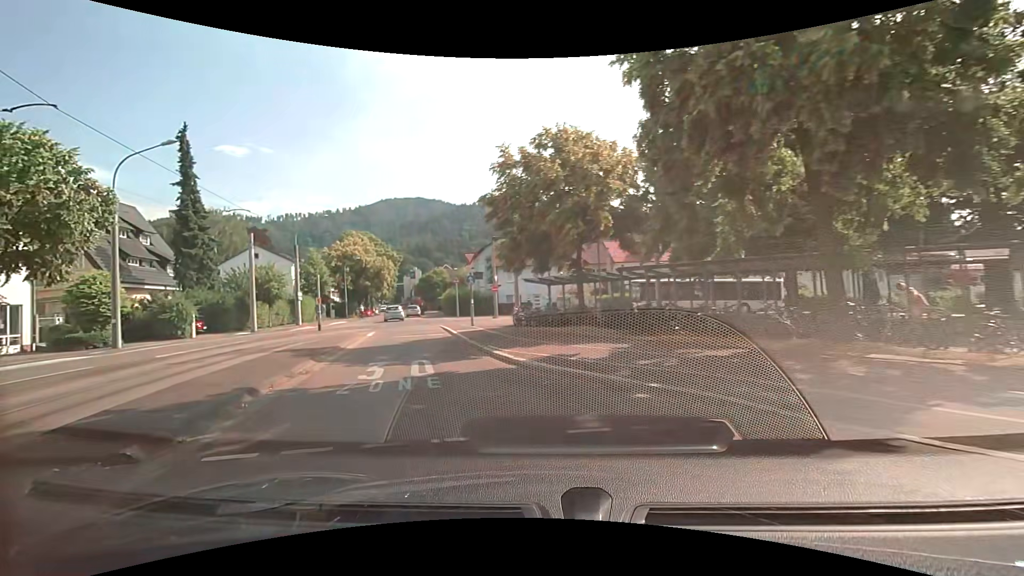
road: unclassified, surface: asphalt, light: Day
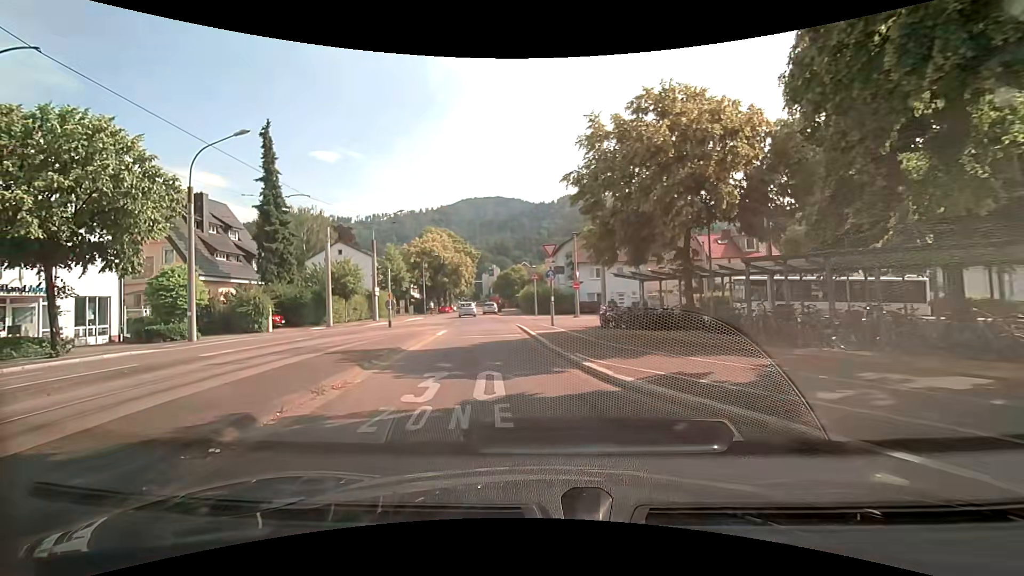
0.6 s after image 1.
(-0.3, +3.0) m; -11°
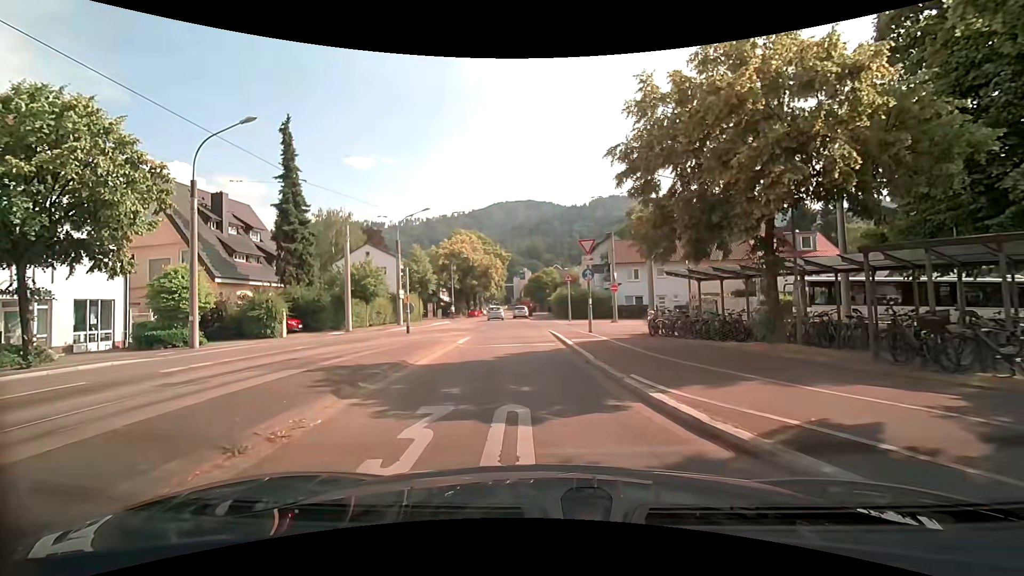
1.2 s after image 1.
(-0.1, +3.1) m; -4°
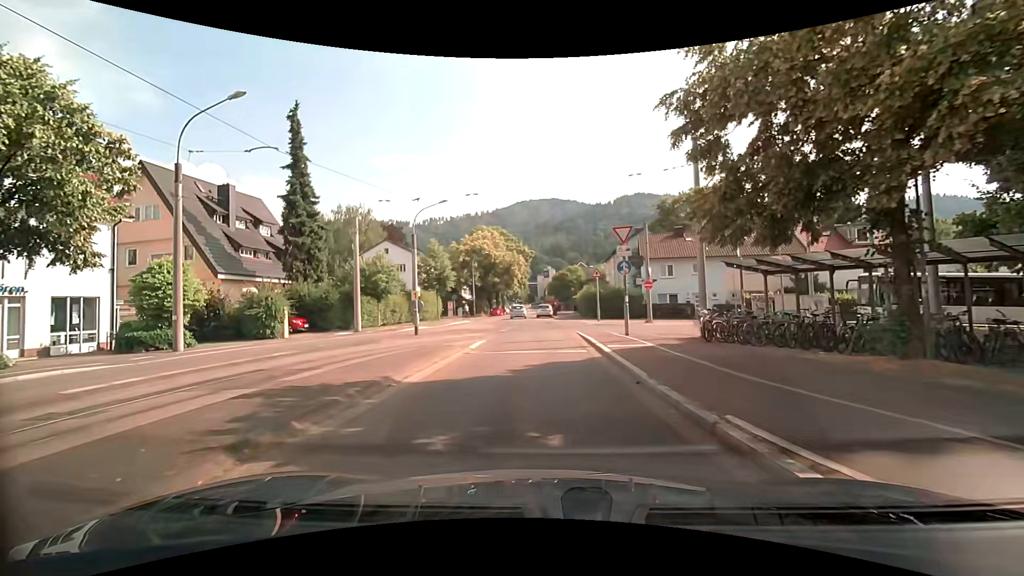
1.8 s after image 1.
(-0.1, +3.3) m; -2°
